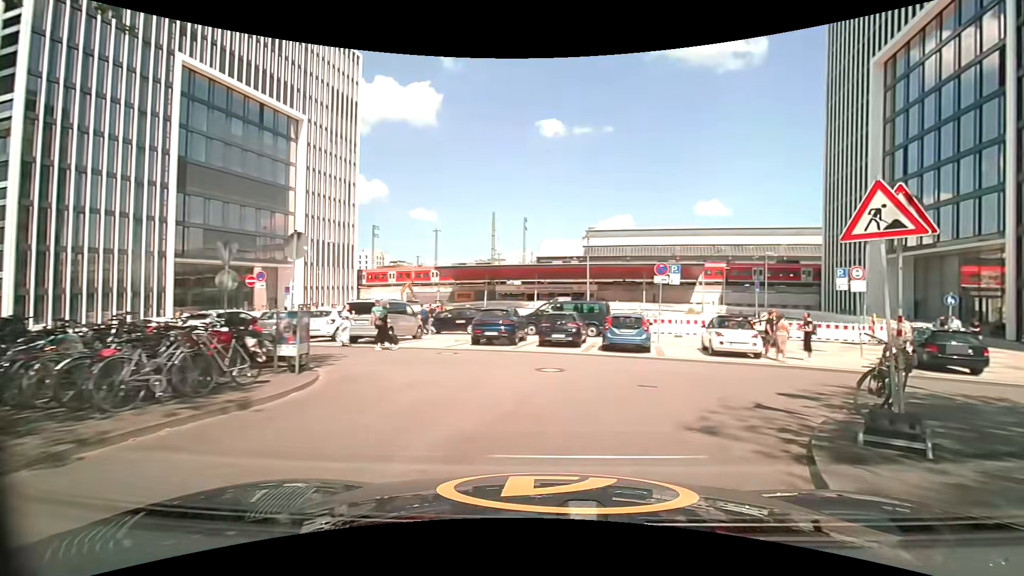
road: service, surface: asphalt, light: Day
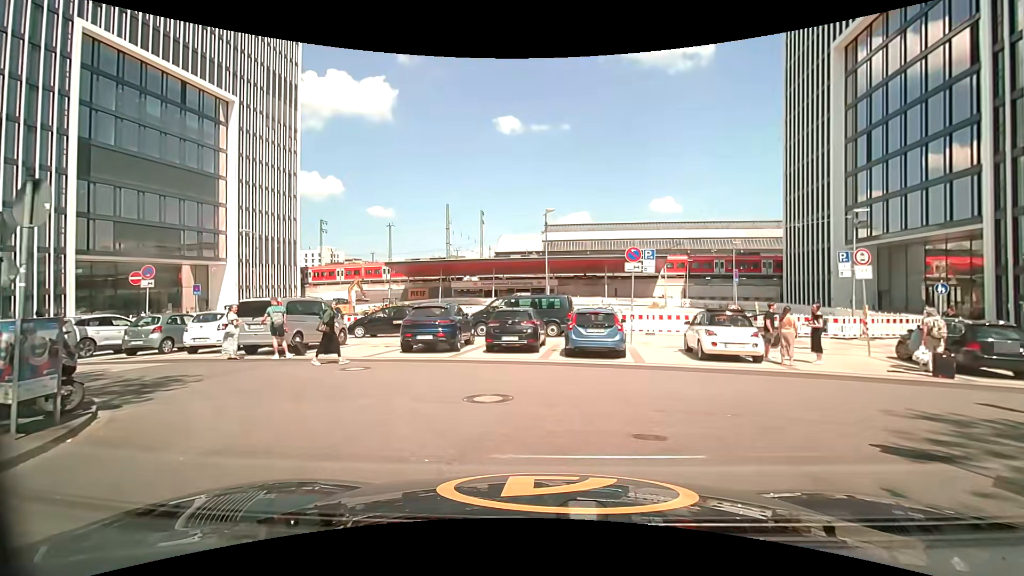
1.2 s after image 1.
(+0.3, +4.2) m; +7°
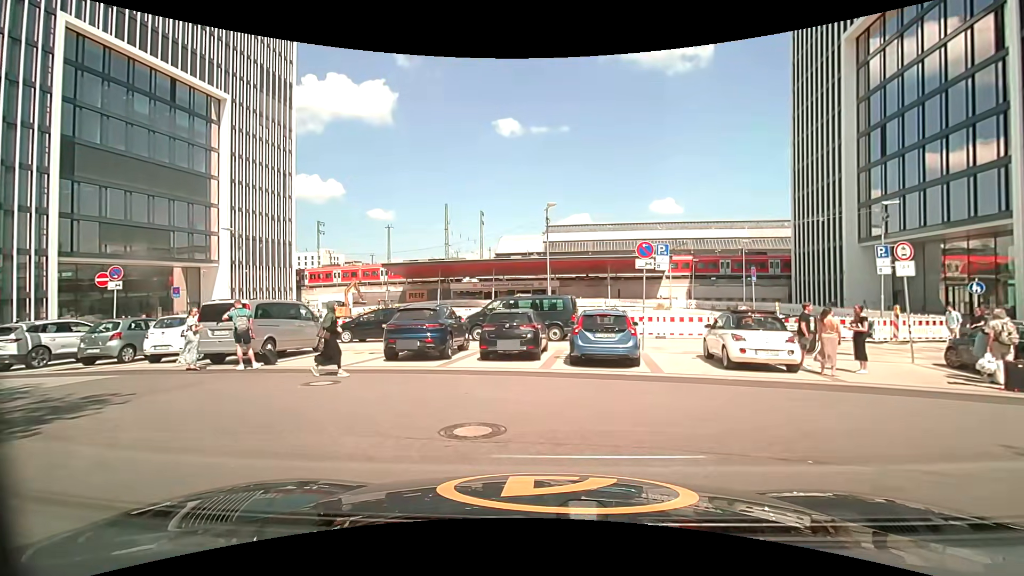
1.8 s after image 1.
(-0.1, +1.9) m; -2°
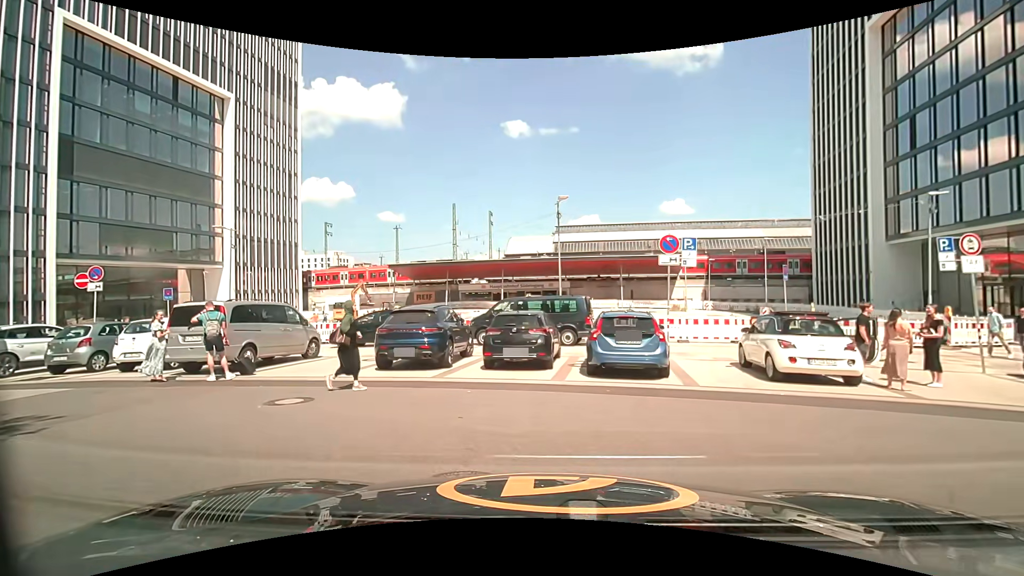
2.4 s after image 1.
(0.0, +1.7) m; -2°
